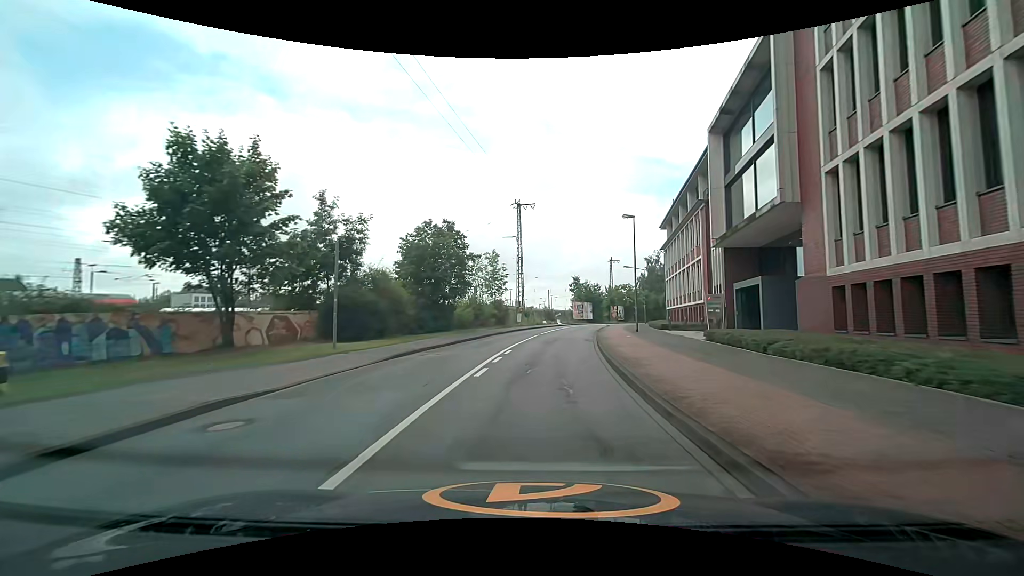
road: unclassified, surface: asphalt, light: Day
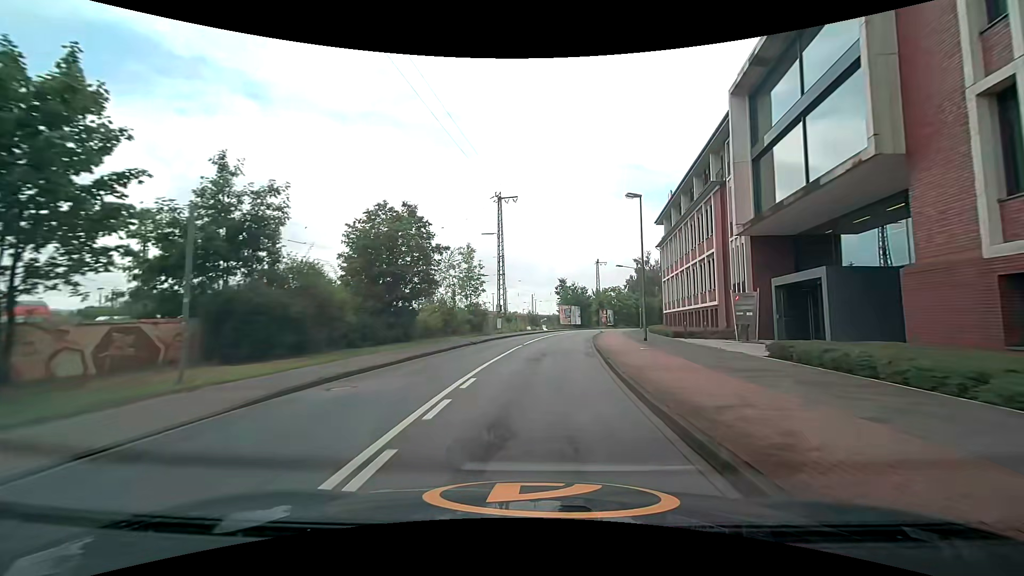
(+0.1, +7.0) m; +2°
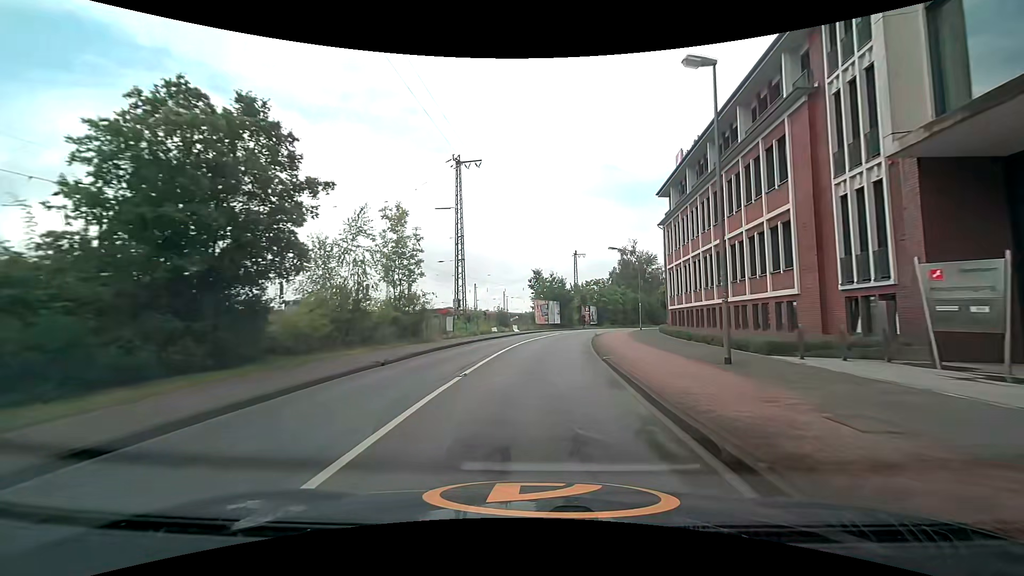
(+0.2, +14.0) m; +2°
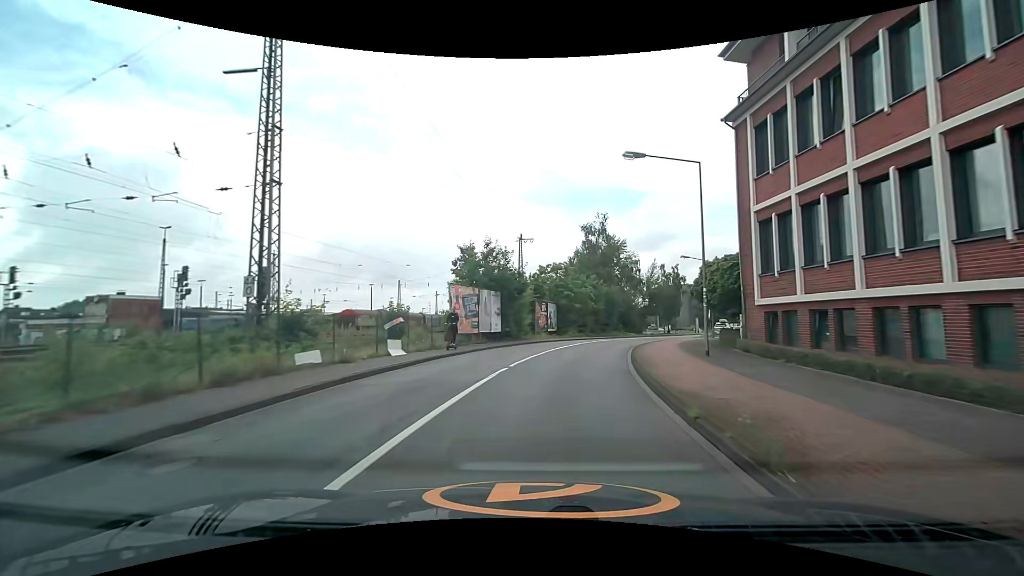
(+1.4, +27.1) m; +7°
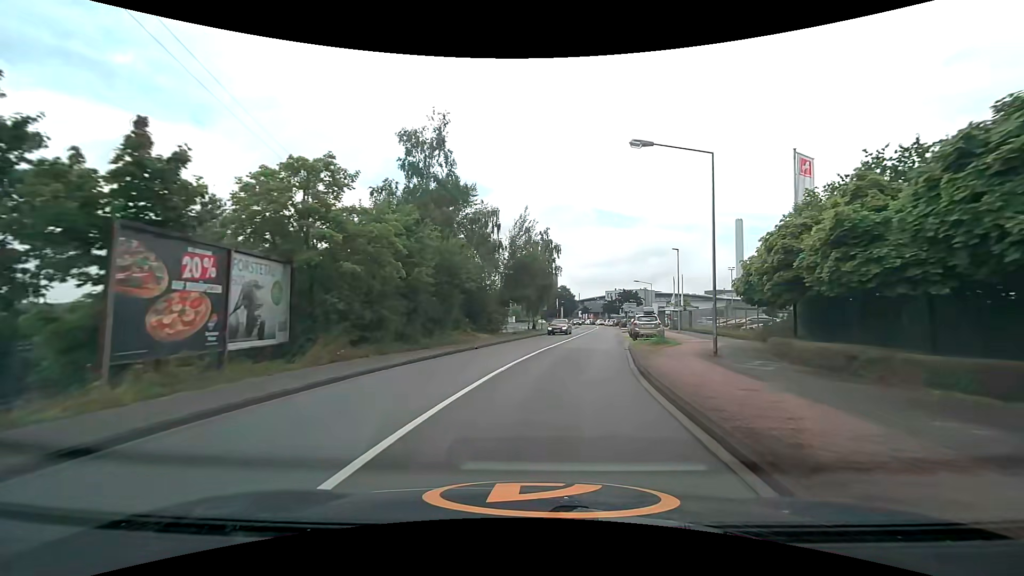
(+4.6, +30.9) m; +18°
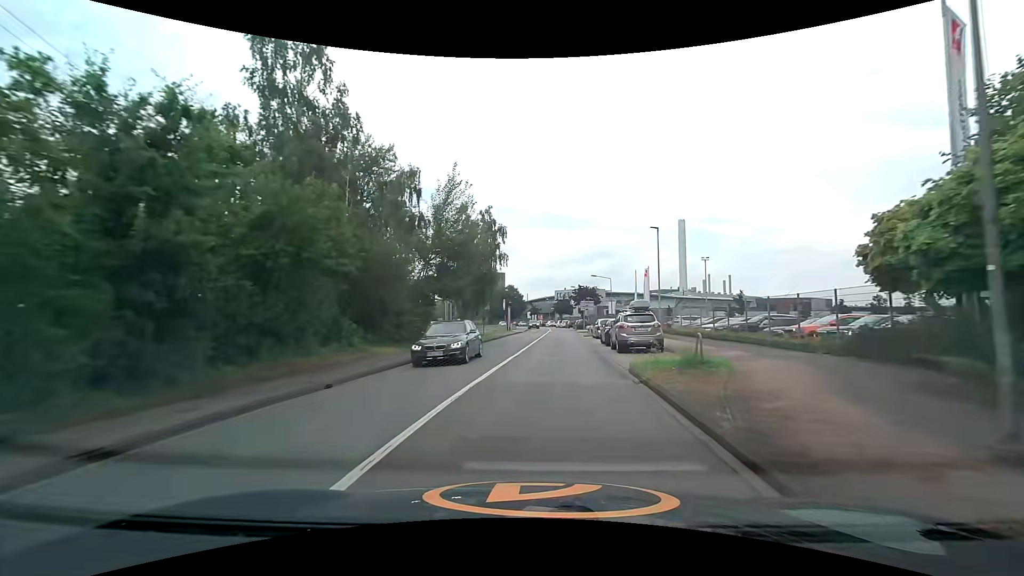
(+0.6, +12.1) m; +5°
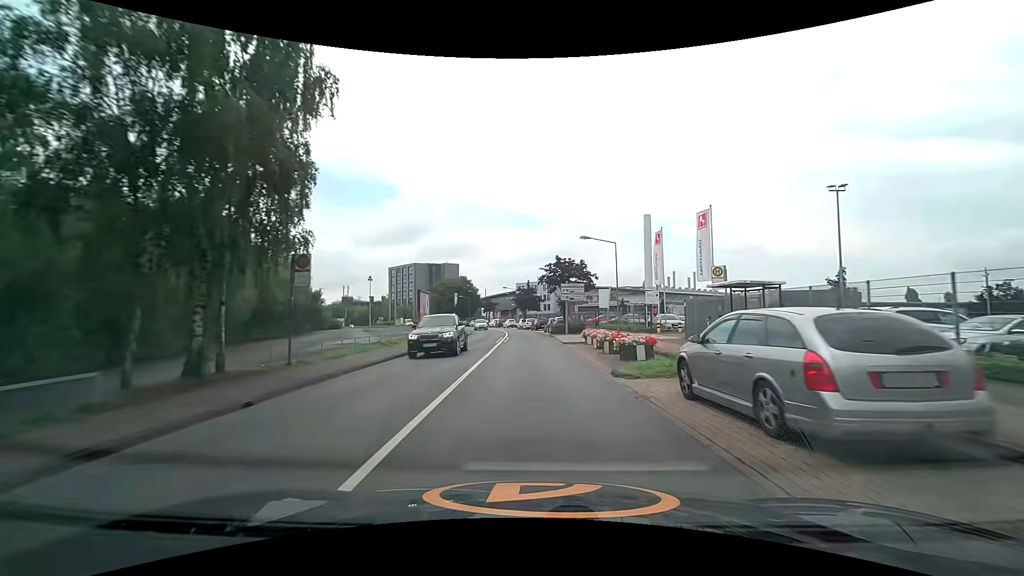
(+1.5, +31.9) m; +4°
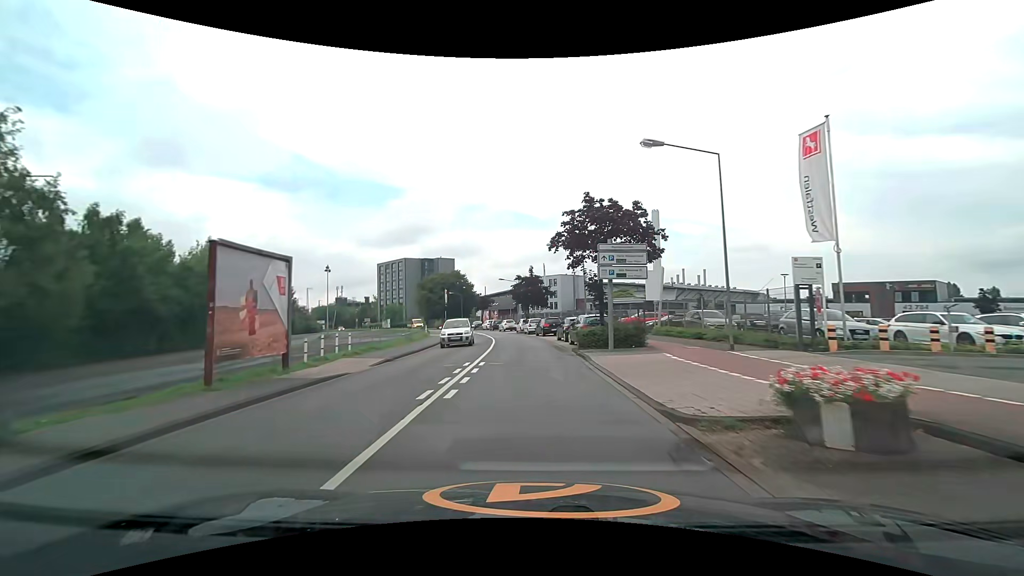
(0.0, +20.7) m; 0°
(0, +10) (0, +20) (-1, +30) (-2, +40) (-3, +50) (-5, +60) (-7, +69) (-10, +79) (-14, +88) (-18, +98) m
